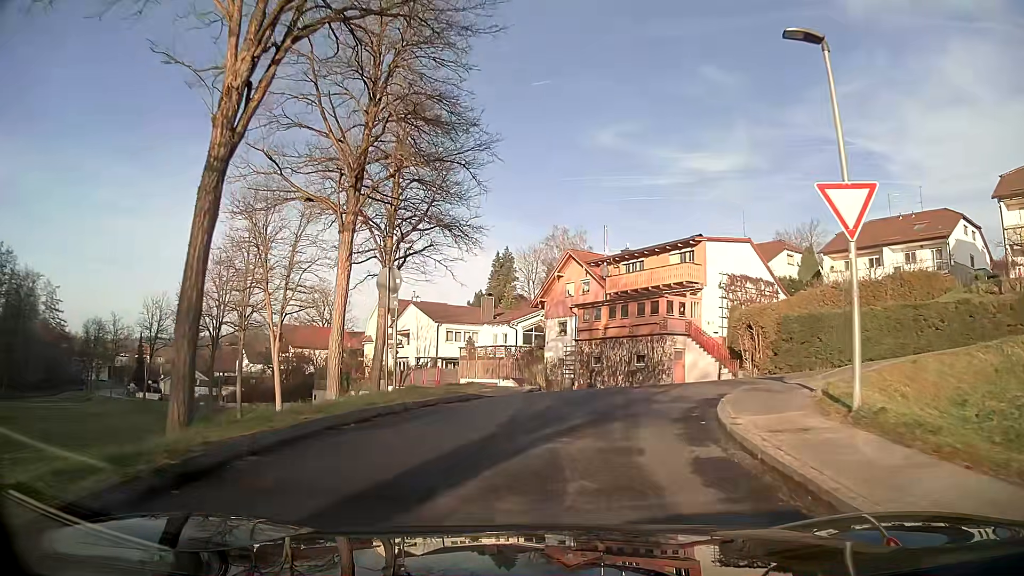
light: Day
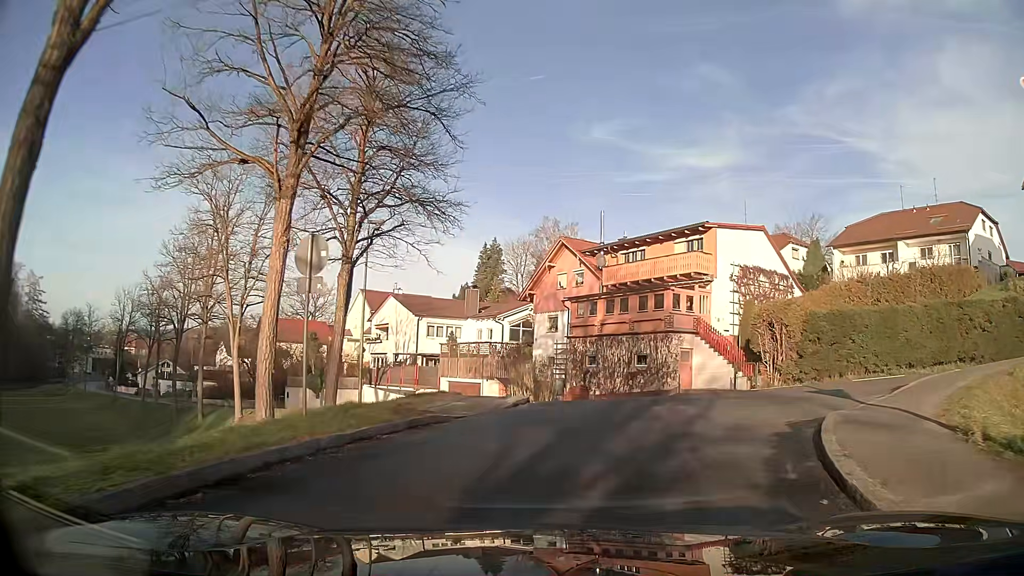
(+0.1, +4.3) m; +3°
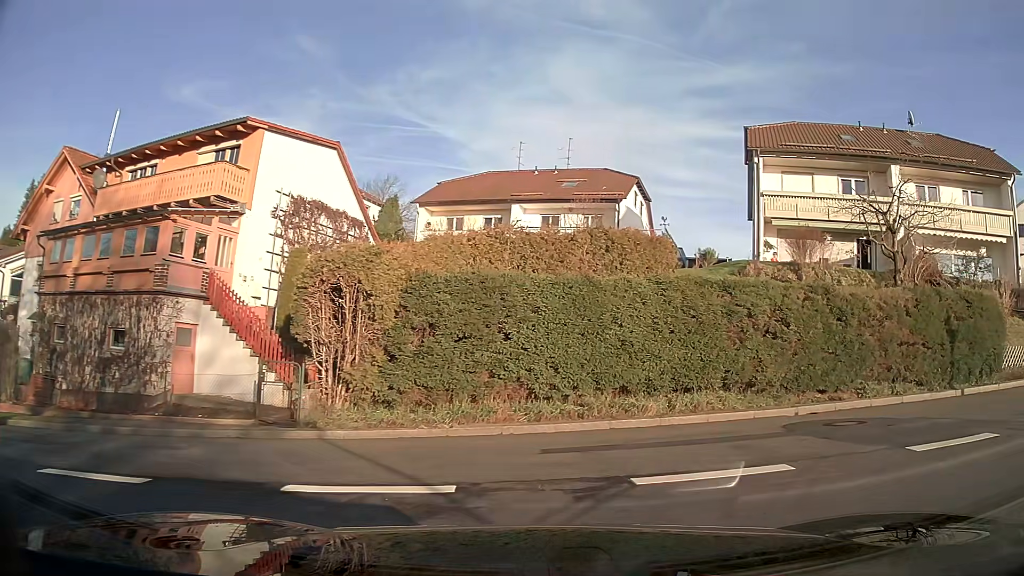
(+3.2, +12.5) m; +39°
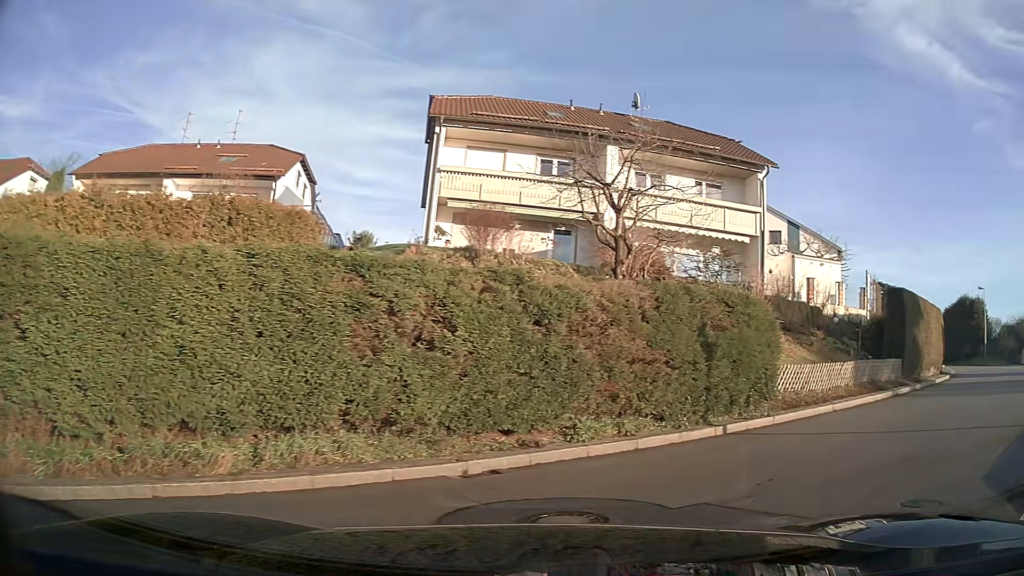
(+1.4, +5.3) m; +30°
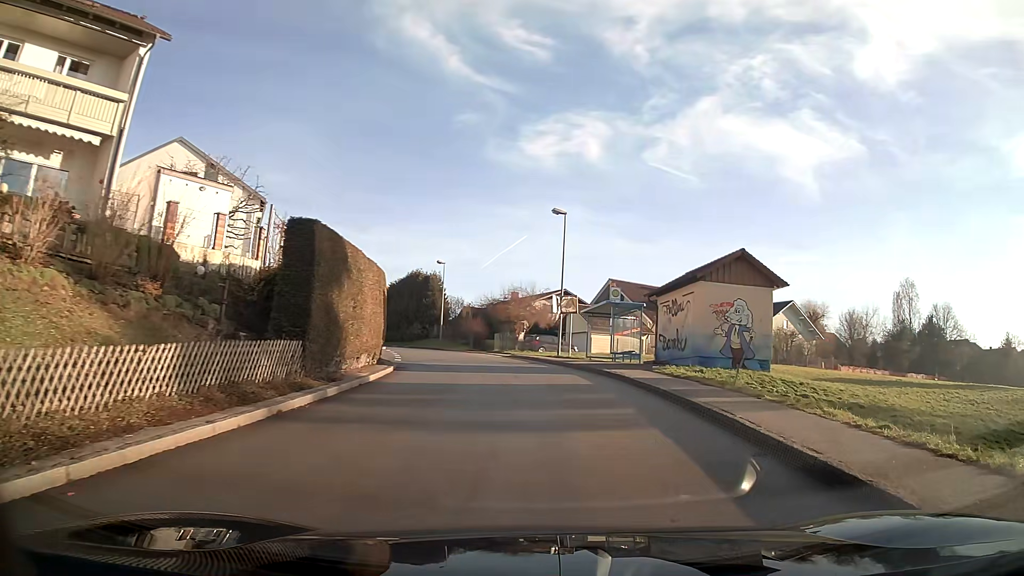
(+4.9, +9.5) m; +45°
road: unclassified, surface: asphalt
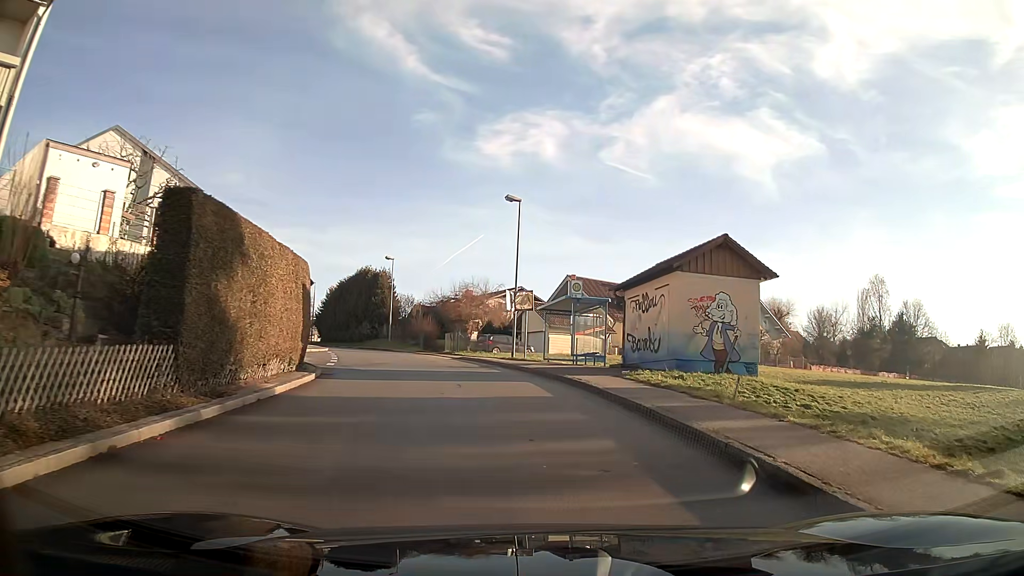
(+0.1, +3.5) m; +3°
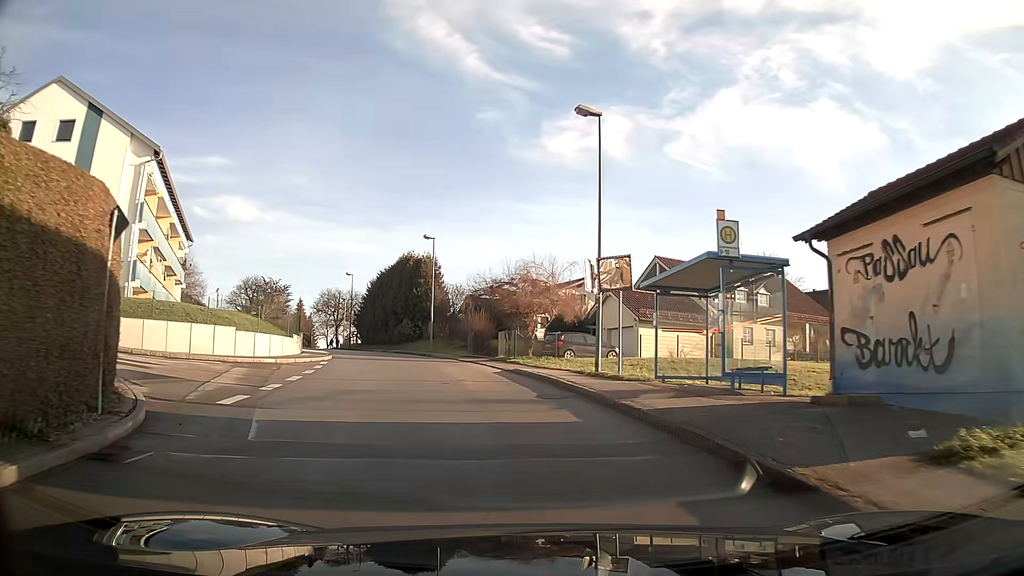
(-0.7, +13.4) m; -7°
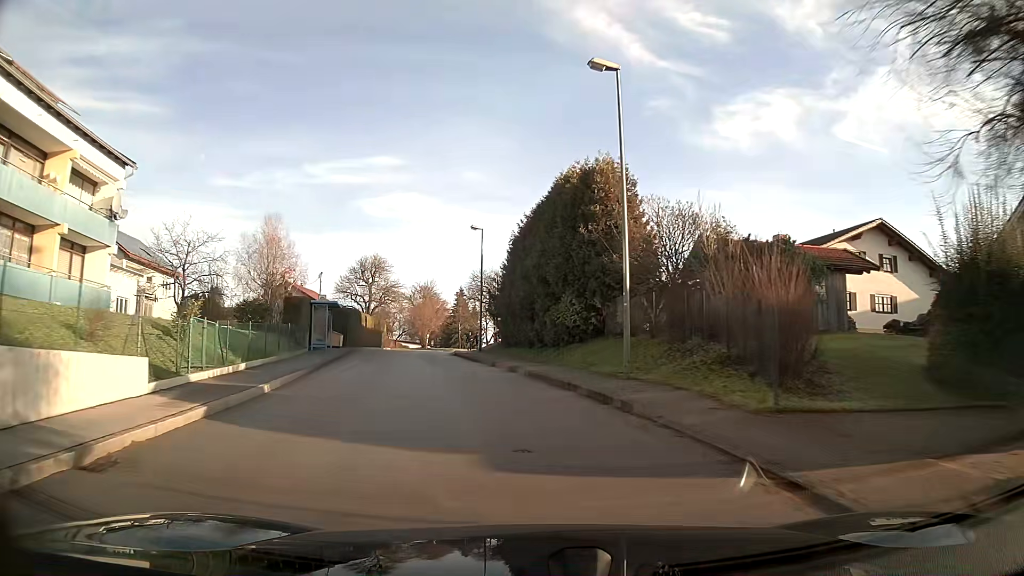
(-4.3, +29.8) m; -16°
